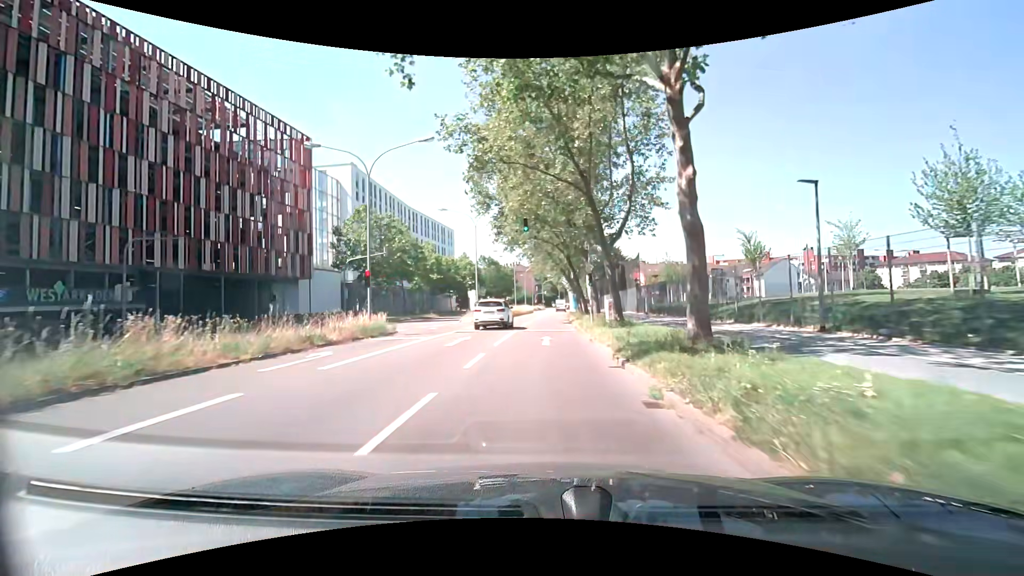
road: secondary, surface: asphalt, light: Day
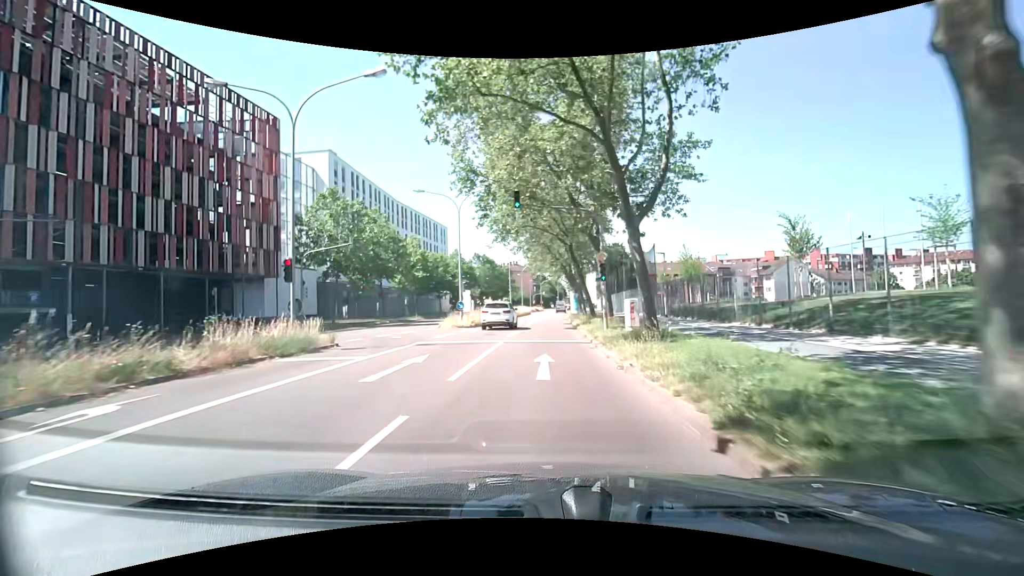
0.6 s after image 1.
(0.0, +7.5) m; 0°
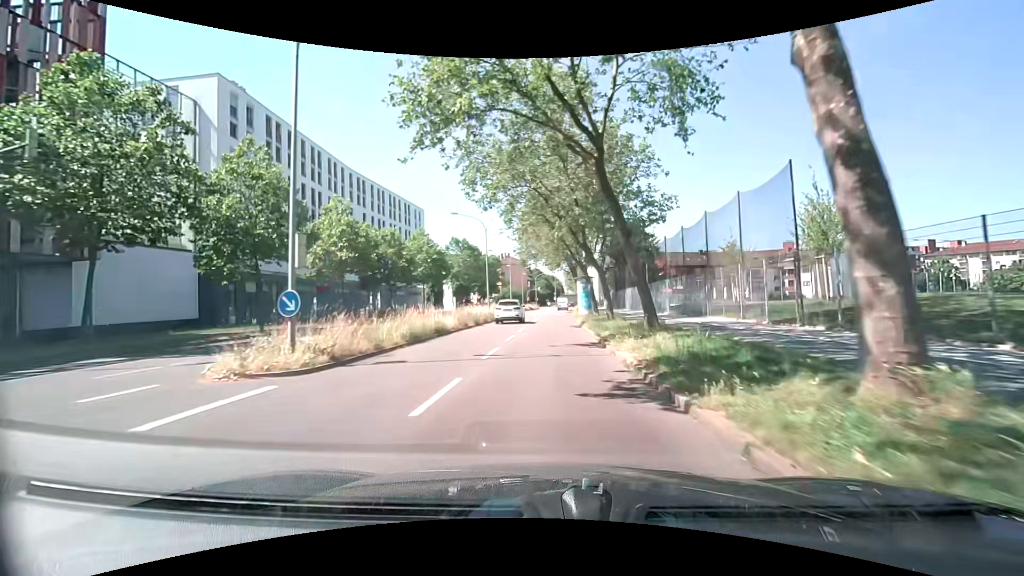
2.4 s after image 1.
(+0.2, +22.8) m; 0°
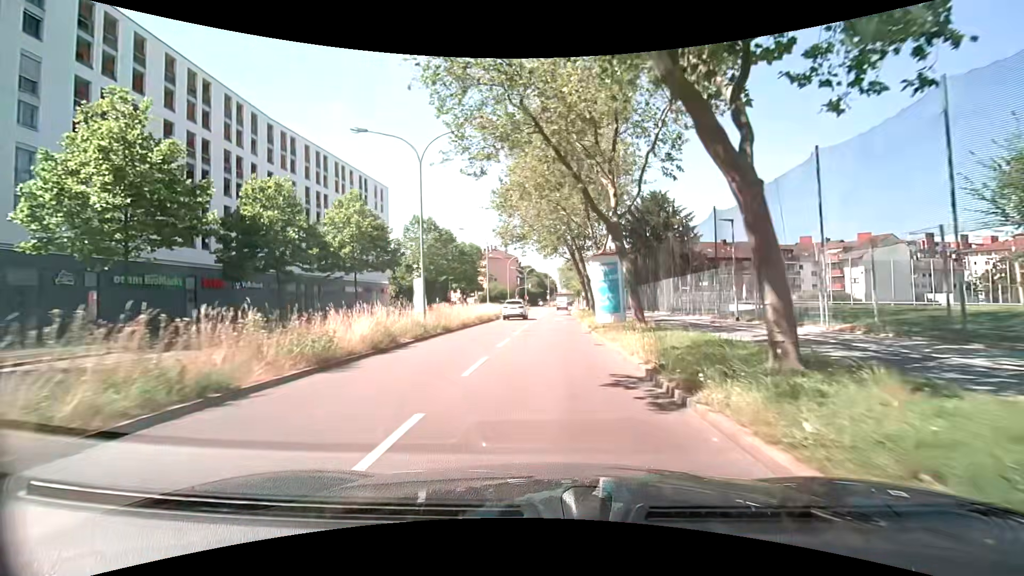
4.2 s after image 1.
(+0.3, +21.6) m; +2°
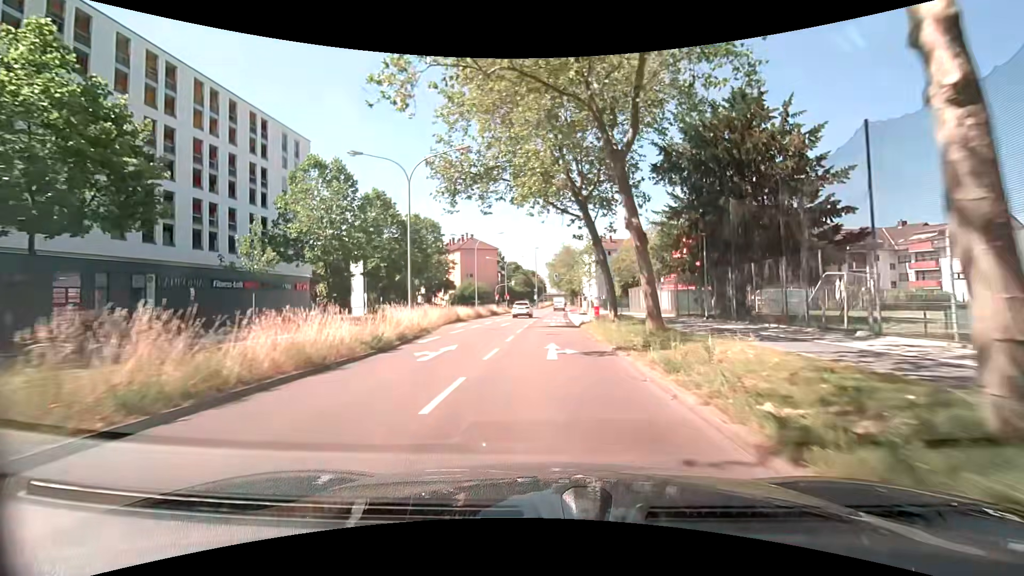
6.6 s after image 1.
(+0.2, +27.9) m; +3°
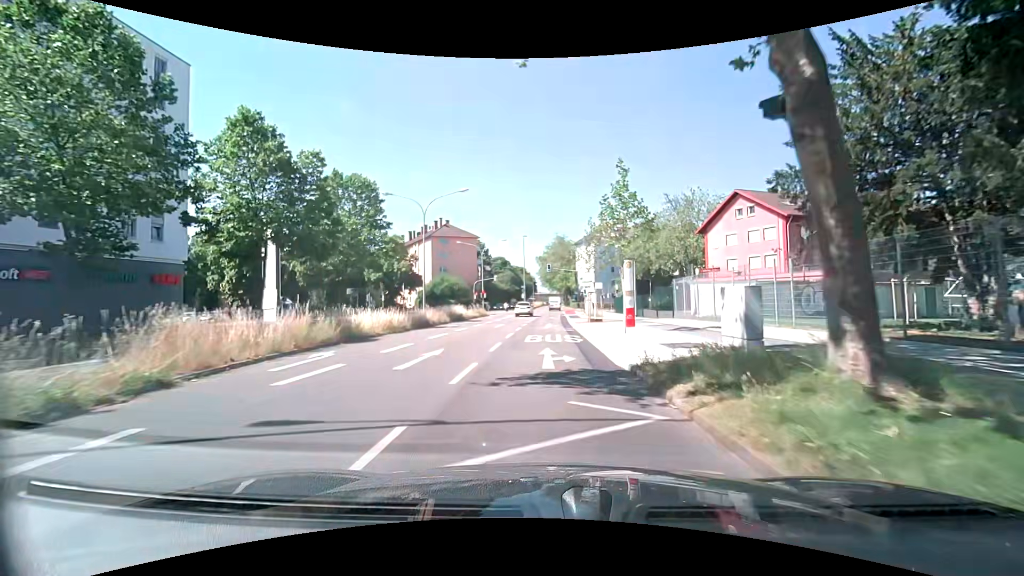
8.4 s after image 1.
(-0.4, +21.7) m; -1°
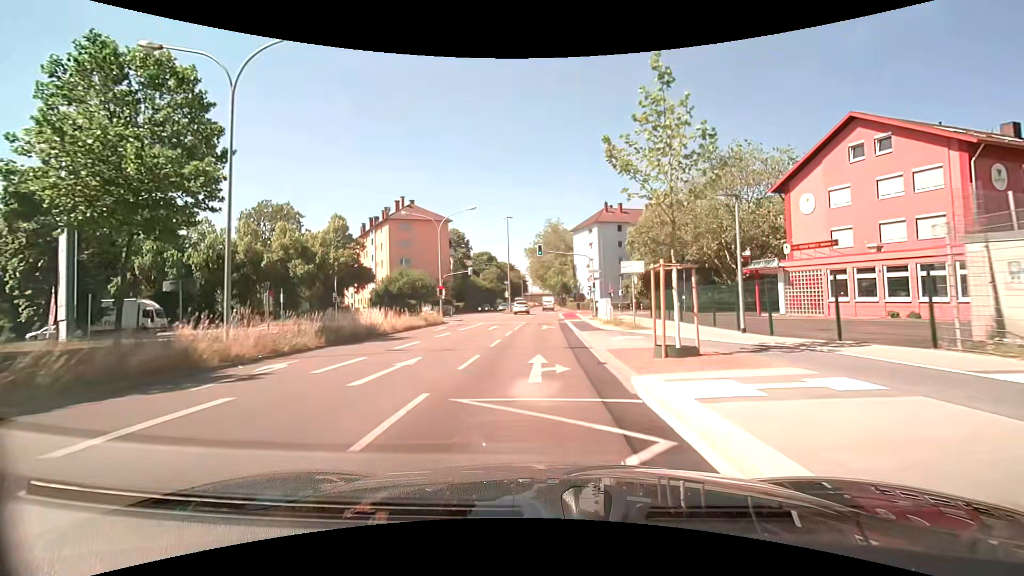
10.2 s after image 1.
(+0.2, +22.0) m; +2°
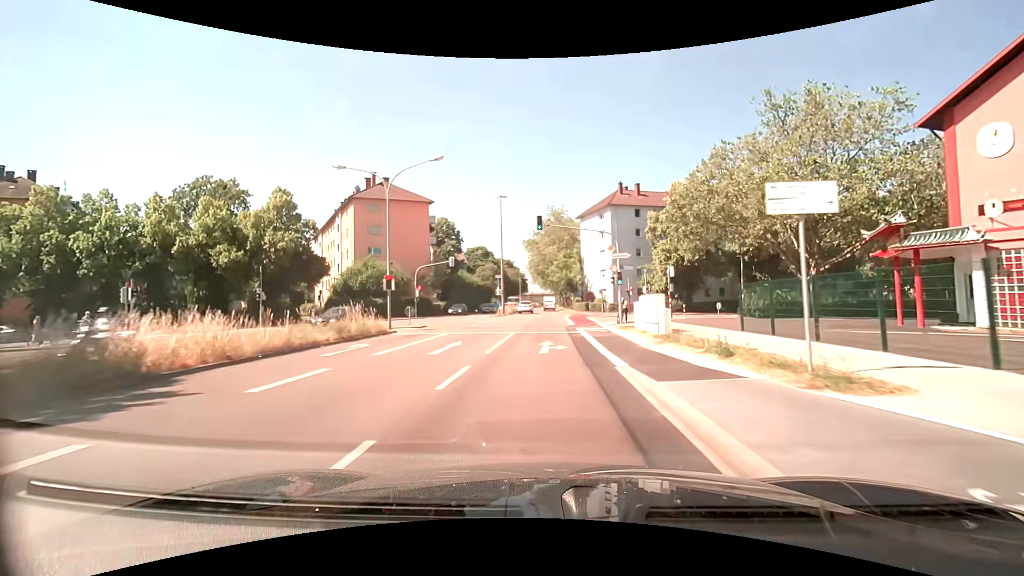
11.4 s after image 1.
(-0.1, +14.7) m; -1°
(0, +10) (0, +20) (0, +30) (0, +40) (0, +50) (-1, +60) (-1, +70) (-2, +80) (-2, +90) (-2, +100) m
